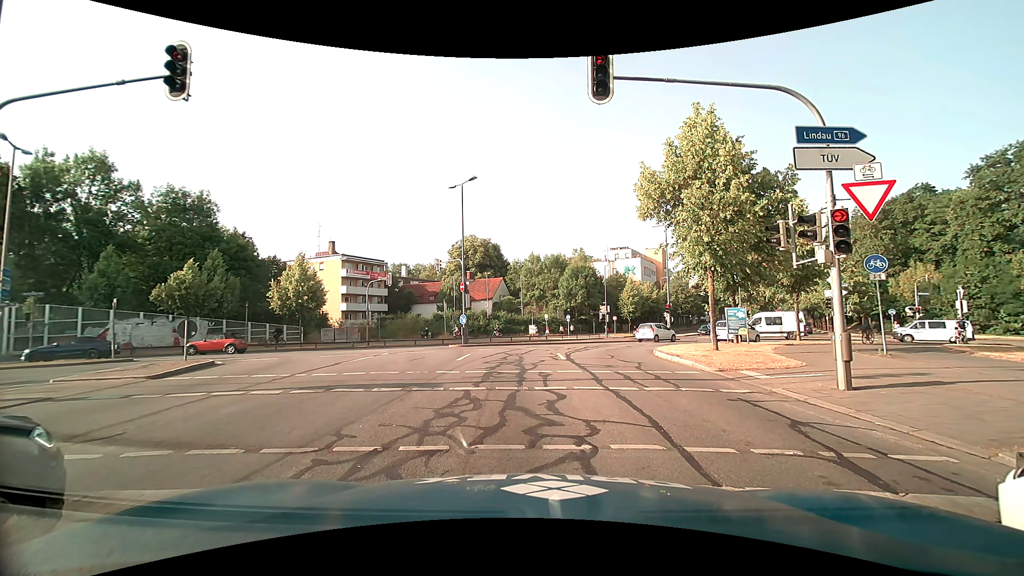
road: secondary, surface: asphalt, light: Day
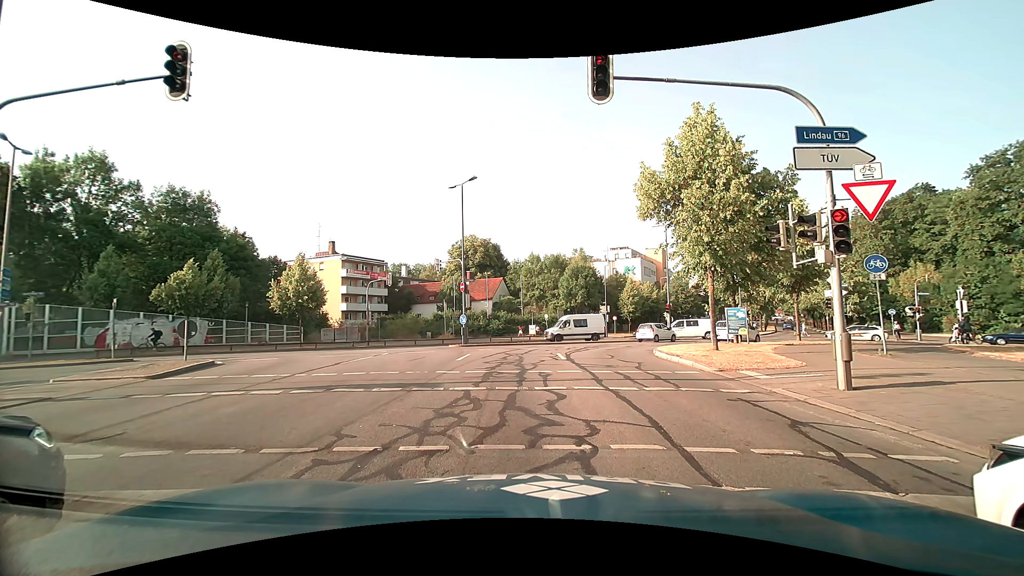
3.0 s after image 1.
(0.0, 0.0) m; 0°
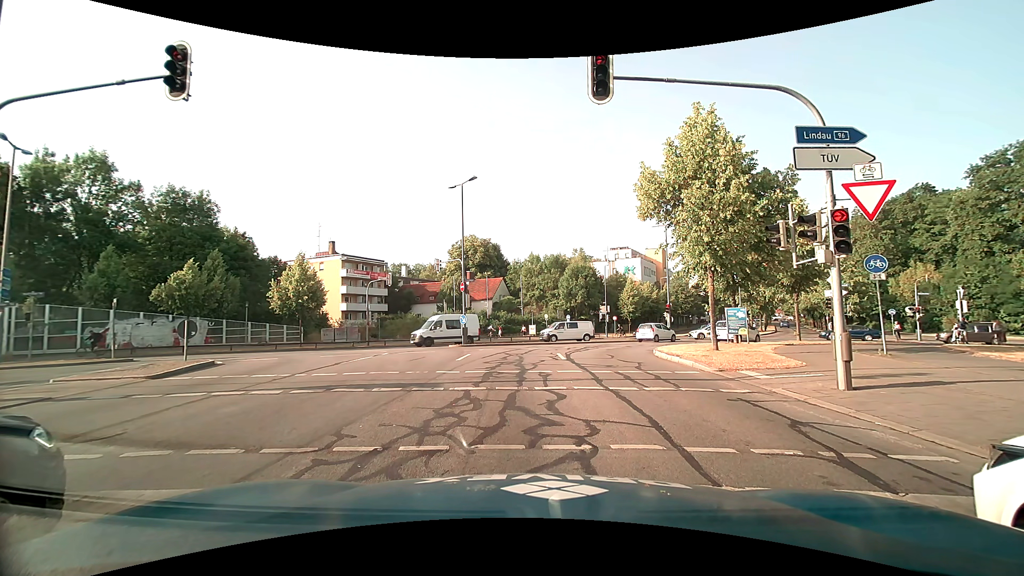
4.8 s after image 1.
(0.0, 0.0) m; 0°
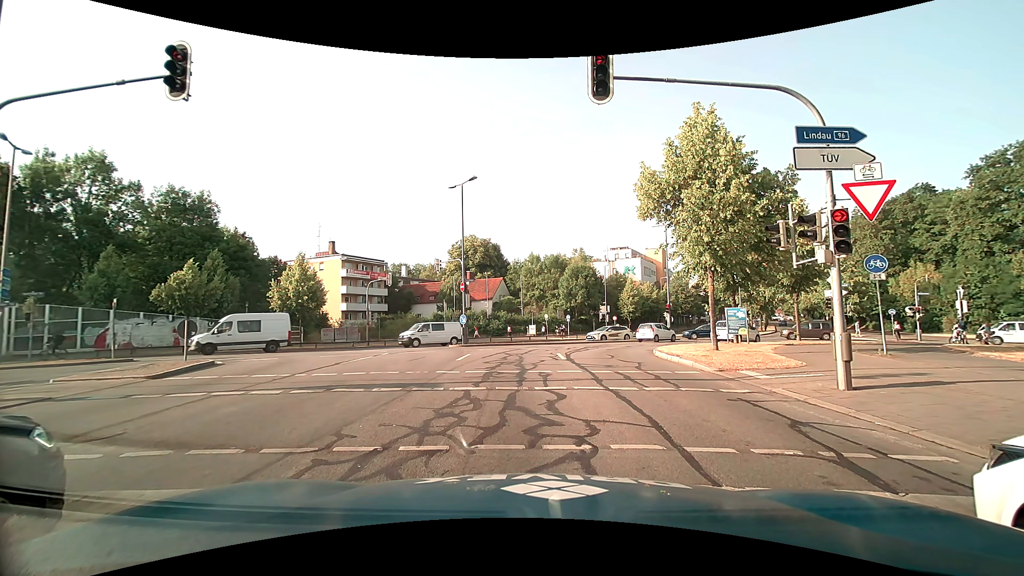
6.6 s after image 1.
(0.0, 0.0) m; 0°
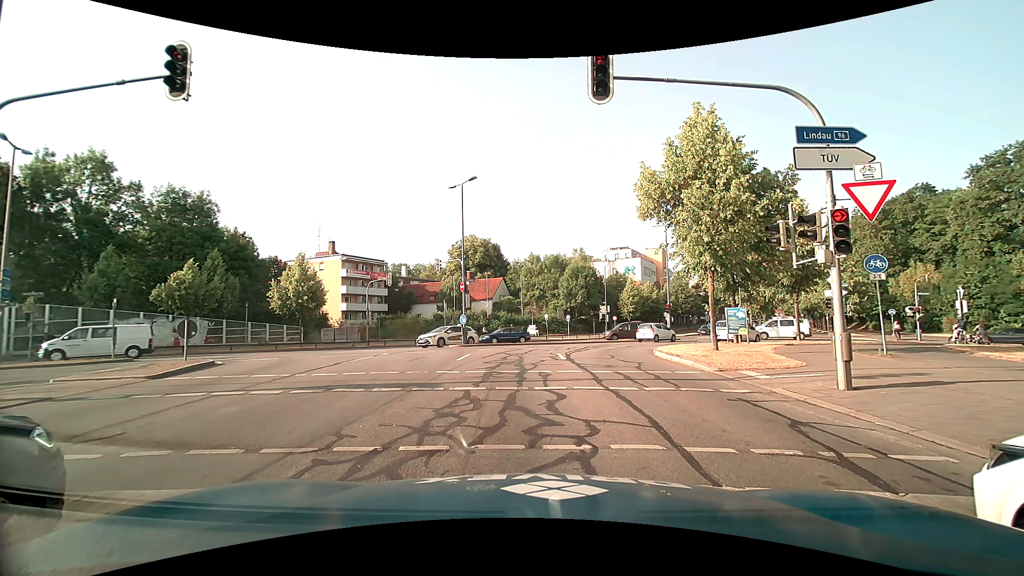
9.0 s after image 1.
(0.0, 0.0) m; 0°
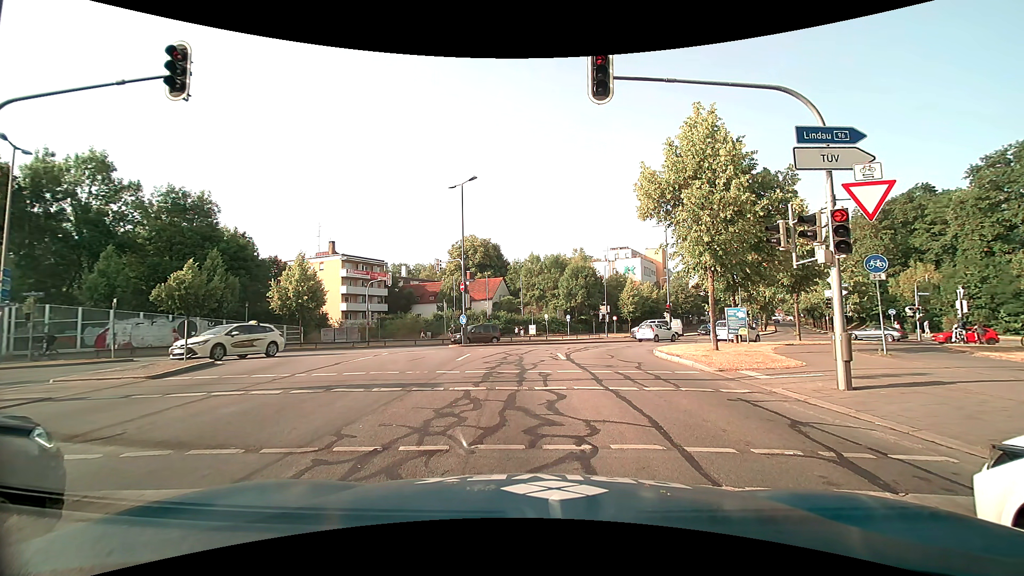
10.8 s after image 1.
(0.0, 0.0) m; 0°
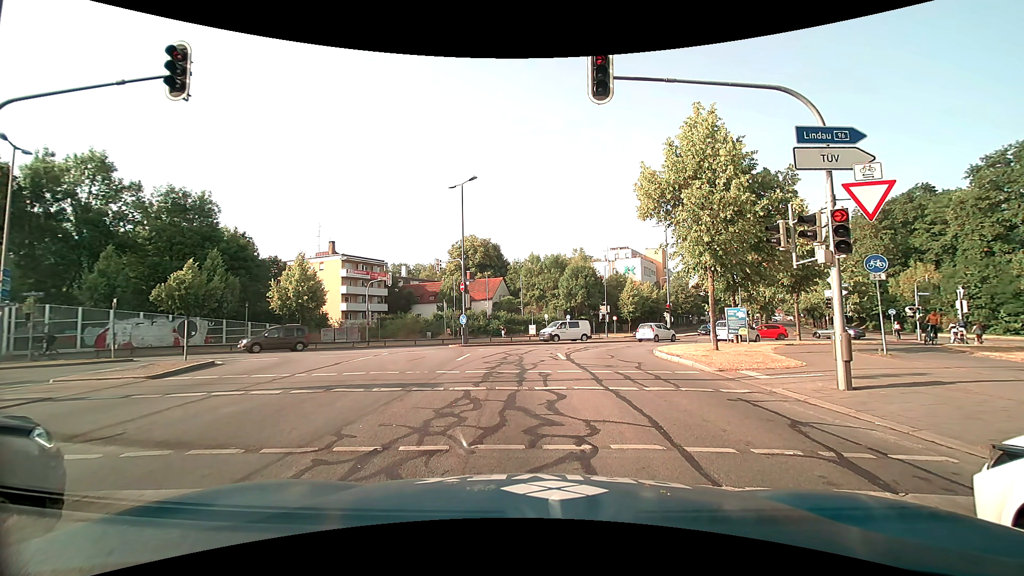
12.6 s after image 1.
(0.0, 0.0) m; 0°
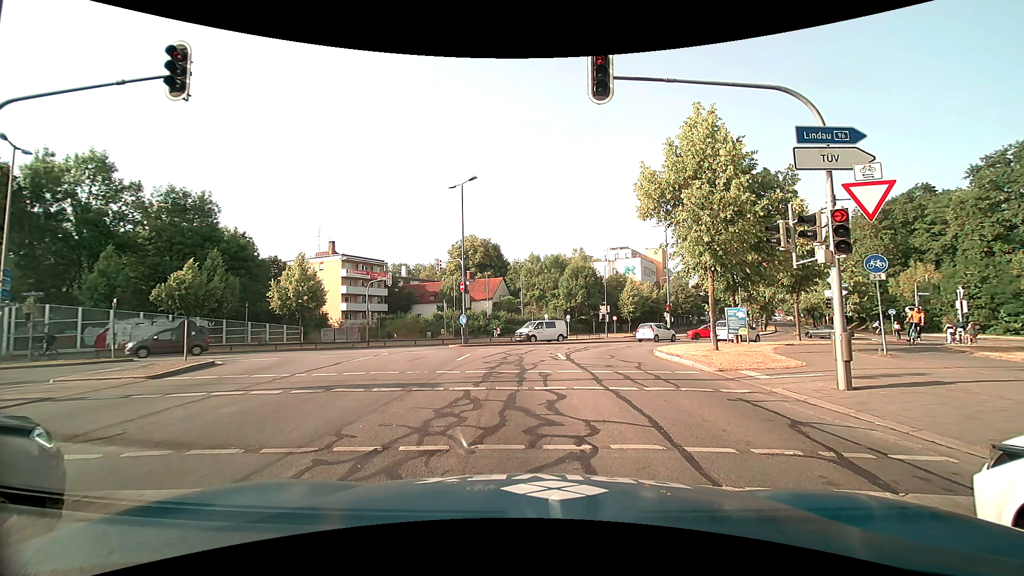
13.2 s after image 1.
(0.0, 0.0) m; 0°
(-1, +10) (-2, +20) (0, +30) (+6, +37) (+13, +44) (+20, +52) (+26, +60) (+31, +68) (+36, +77) (+40, +86) m
